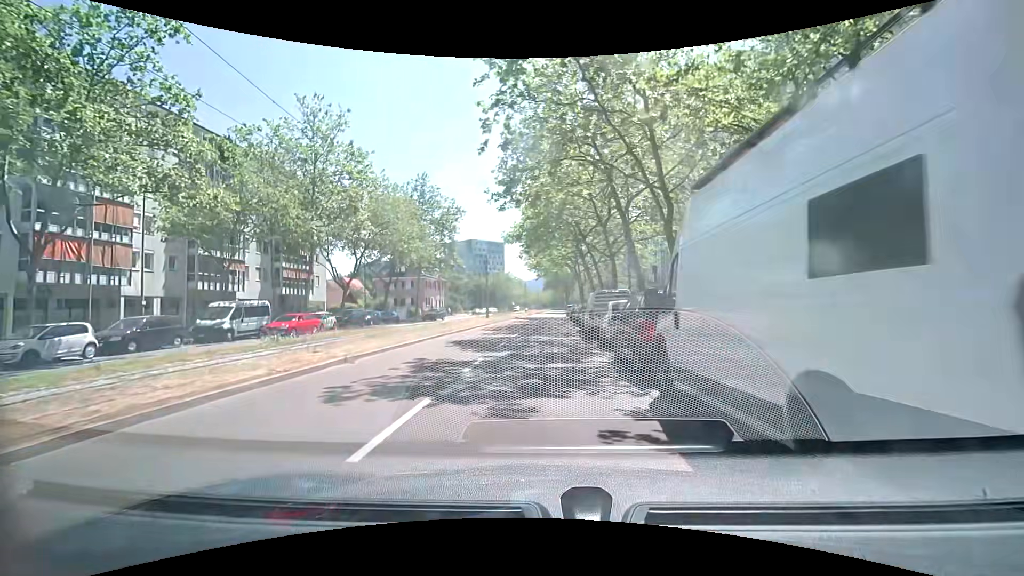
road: tertiary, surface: asphalt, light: Day
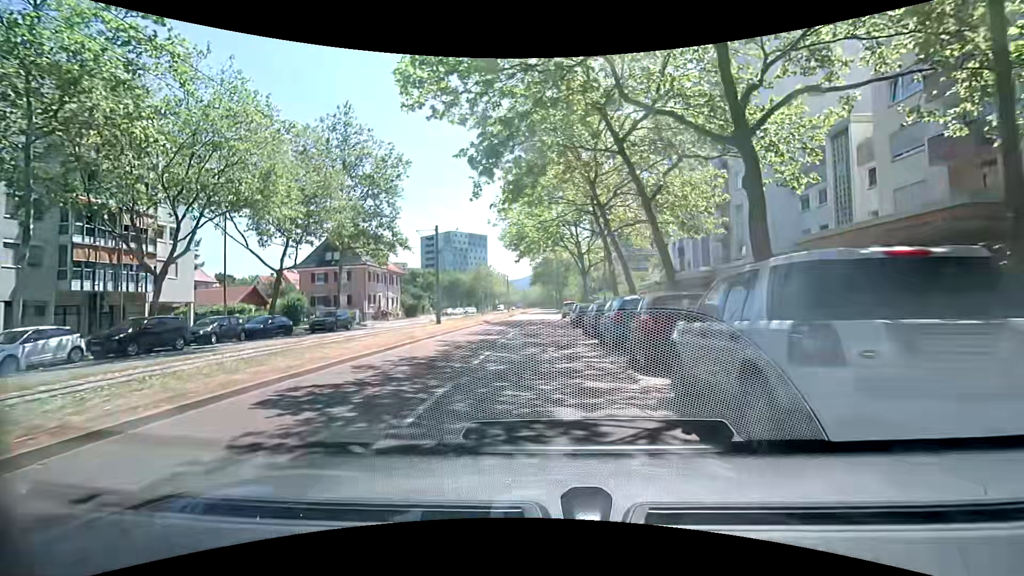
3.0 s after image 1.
(+0.4, +22.3) m; +3°
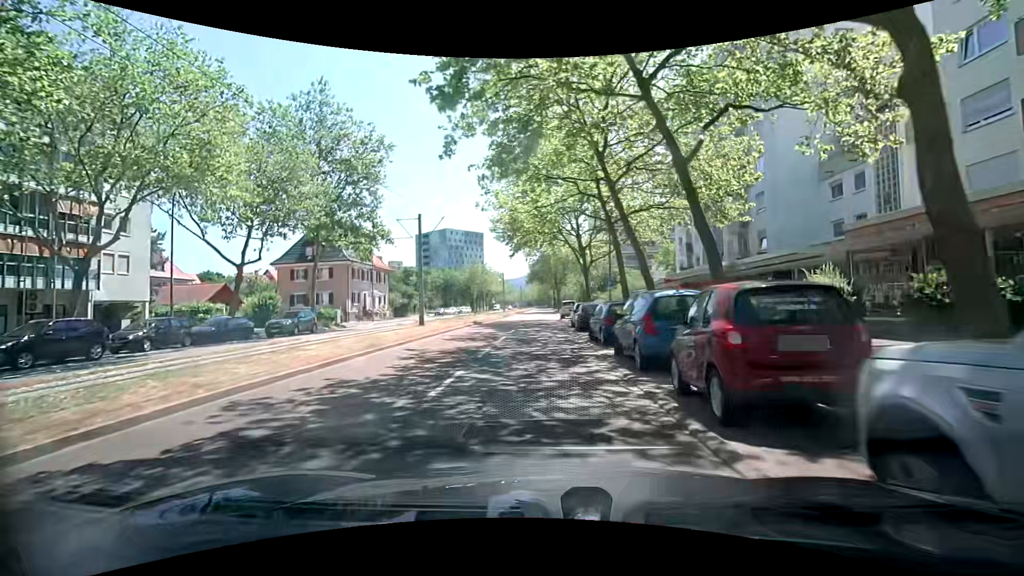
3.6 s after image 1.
(0.0, +4.4) m; -2°
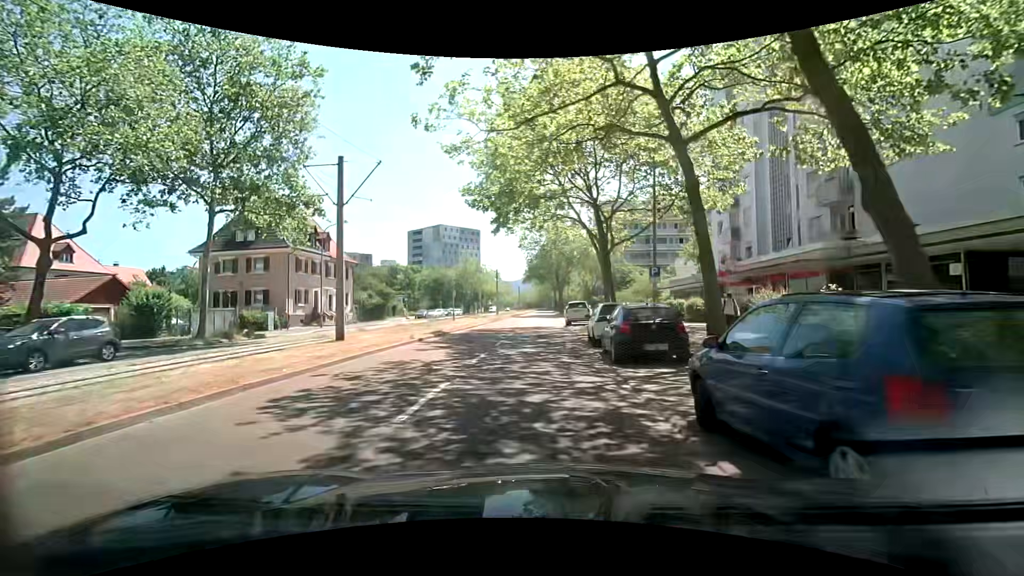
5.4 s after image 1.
(+0.3, +13.0) m; 0°
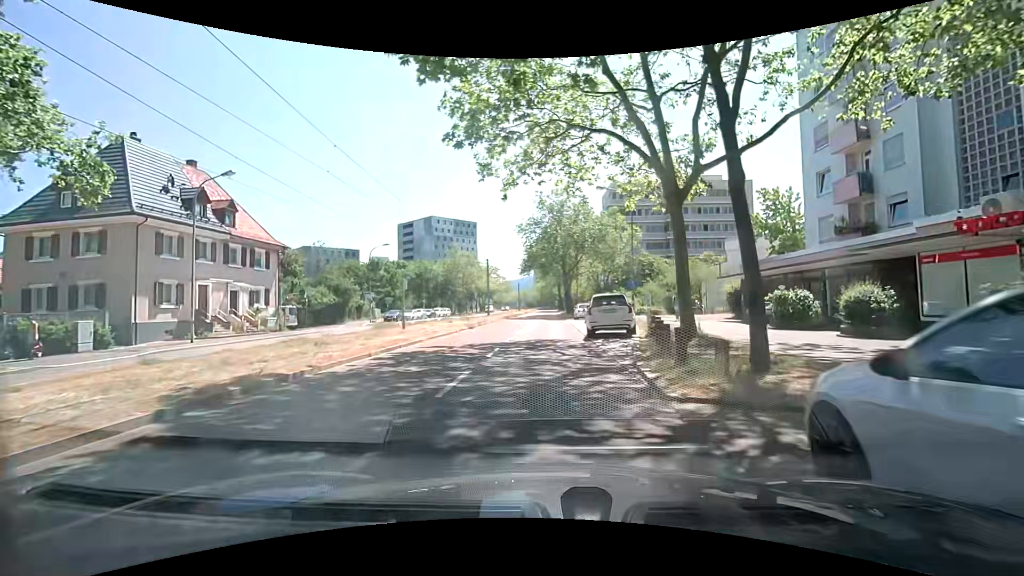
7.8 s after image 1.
(+0.2, +16.4) m; 0°
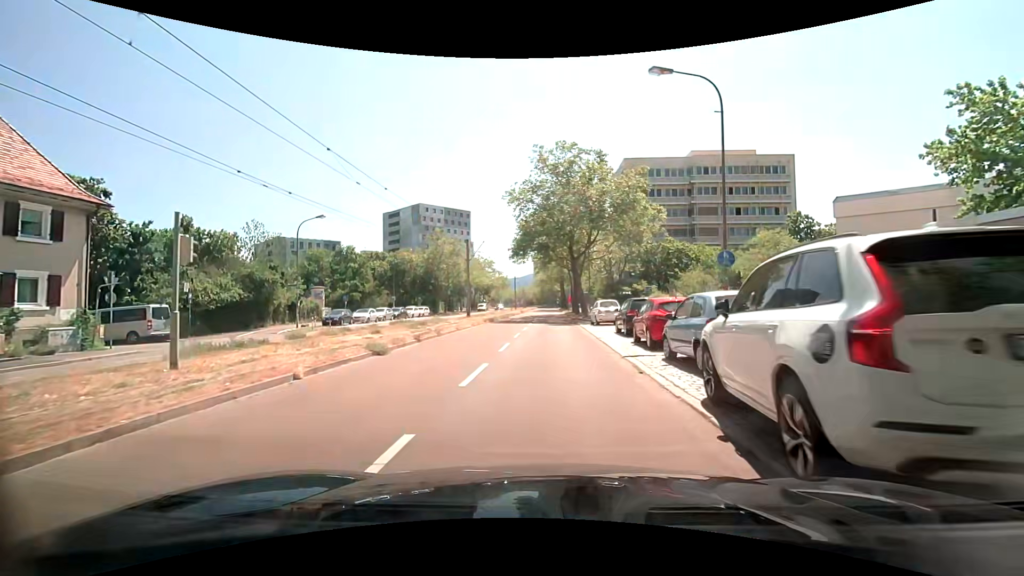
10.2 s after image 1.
(+0.2, +17.1) m; +2°
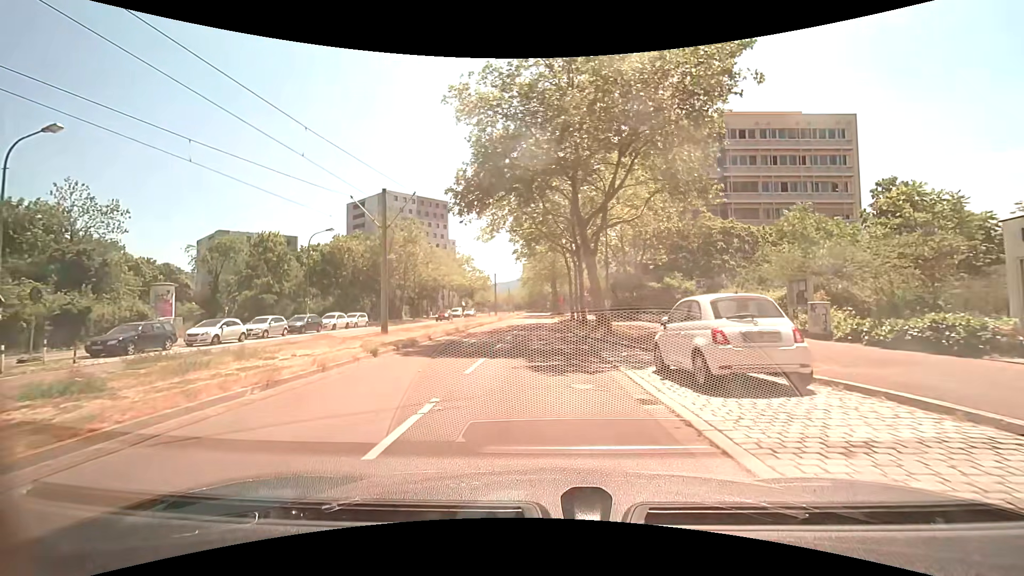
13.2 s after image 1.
(-0.2, +21.4) m; 0°
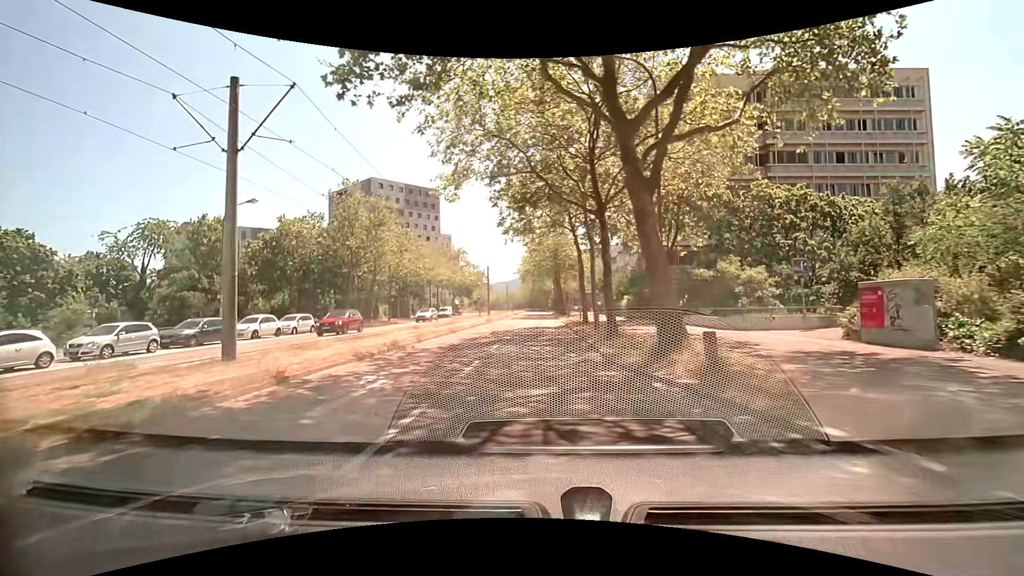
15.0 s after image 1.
(0.0, +12.4) m; -1°
(0, +10) (0, +20) (-1, +30) (-2, +40) (-2, +50) (-2, +60) (-3, +70) (-3, +80) (-3, +90) (-3, +100) m
